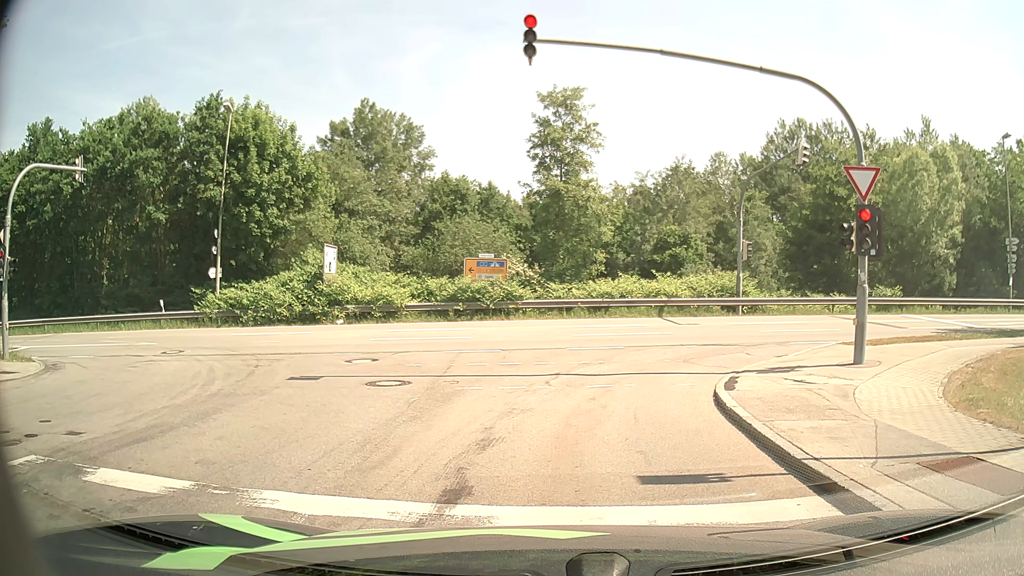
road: residential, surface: asphalt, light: Day
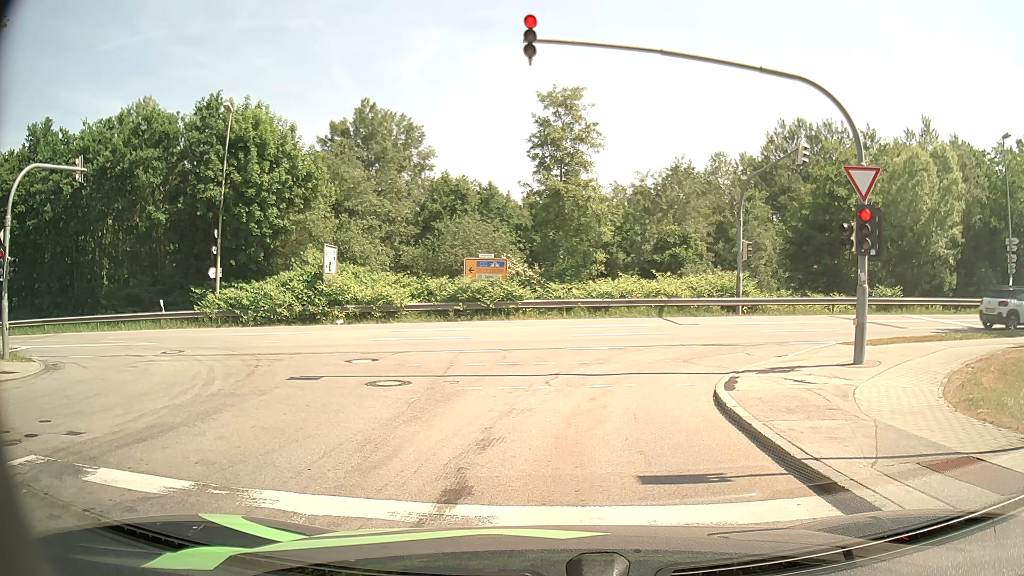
(0.0, 0.0) m; 0°
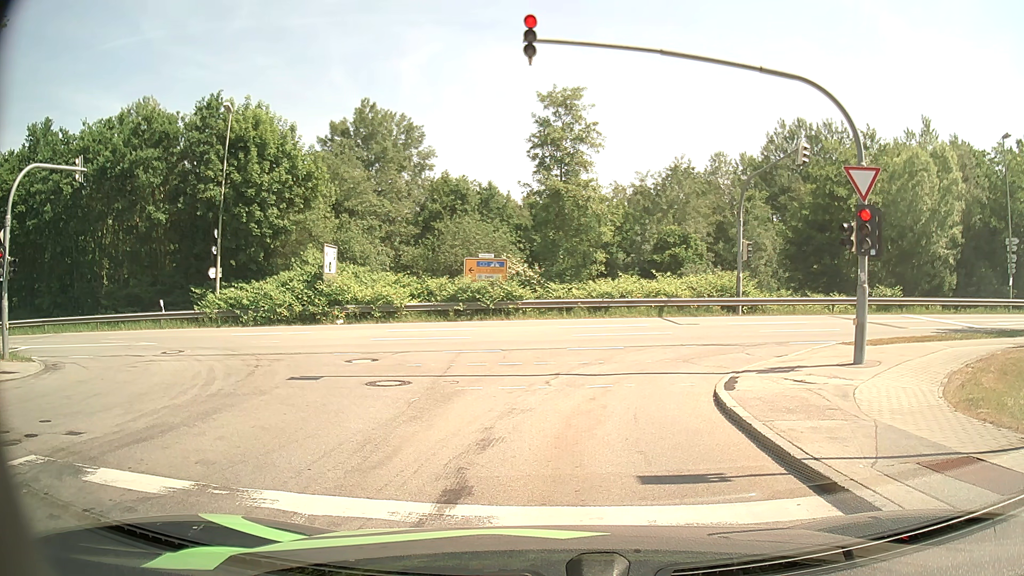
(0.0, 0.0) m; 0°
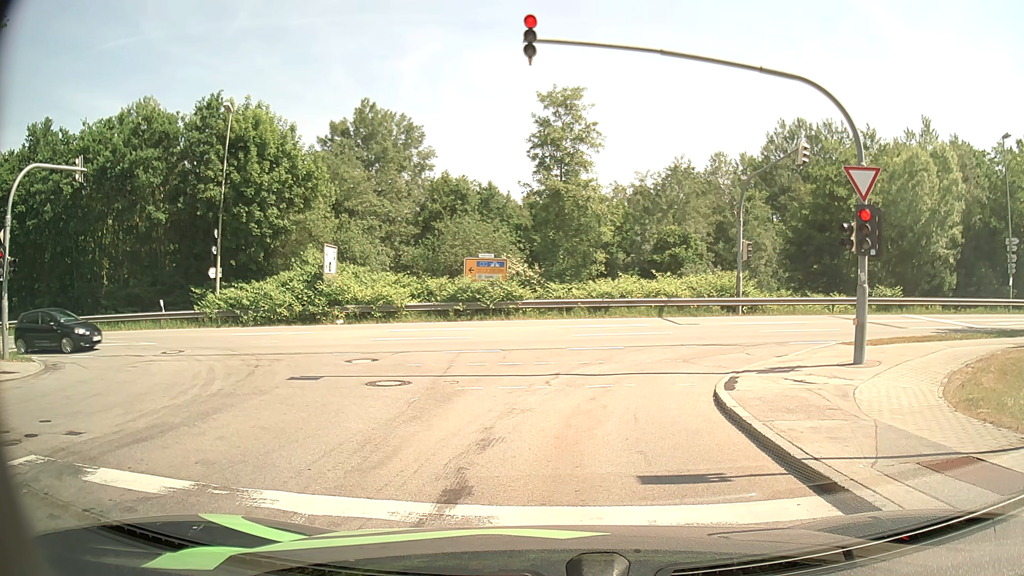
(0.0, 0.0) m; 0°
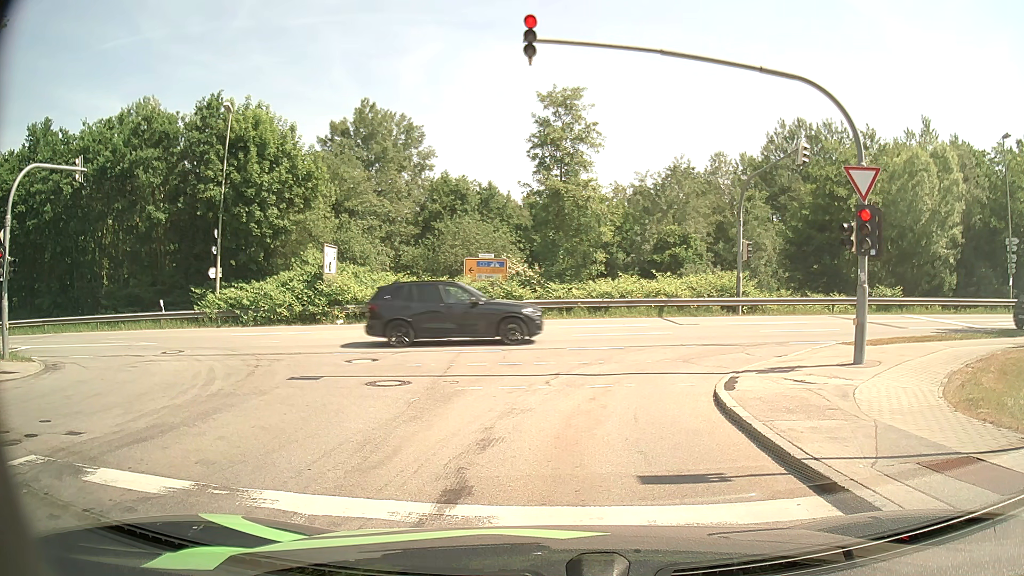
(0.0, 0.0) m; 0°
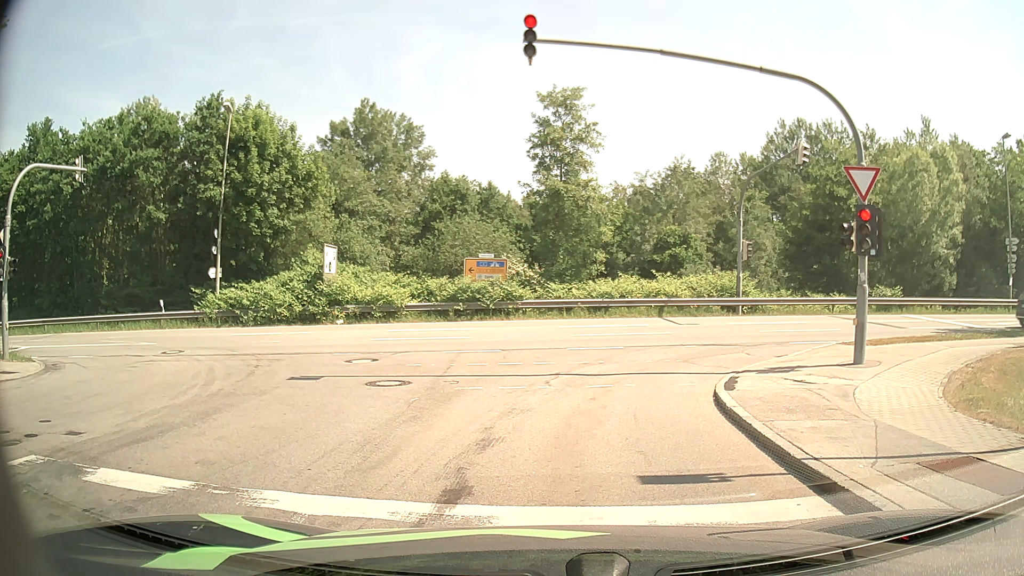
(0.0, 0.0) m; 0°
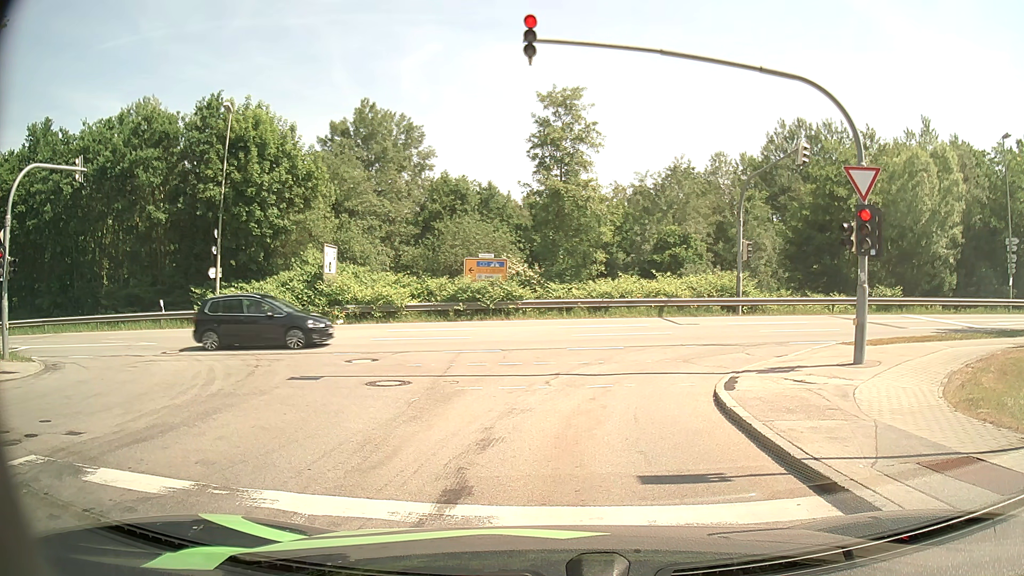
(0.0, 0.0) m; 0°
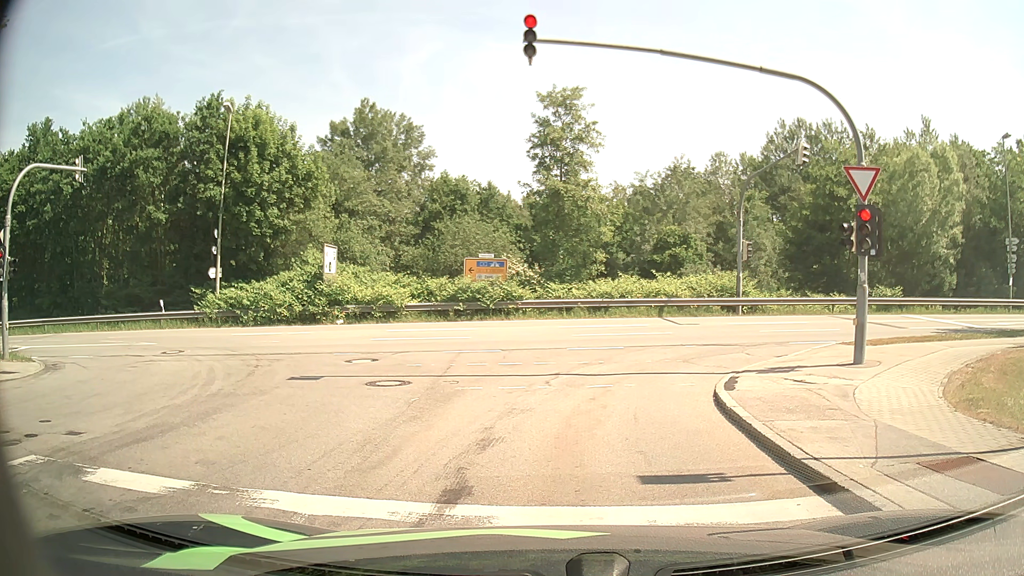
(0.0, 0.0) m; 0°
